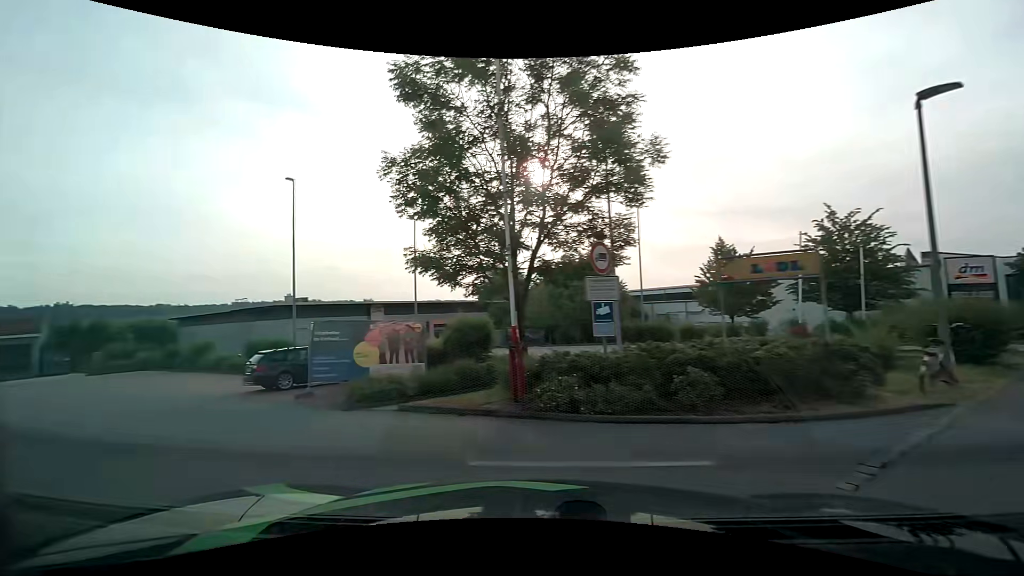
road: residential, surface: asphalt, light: Day
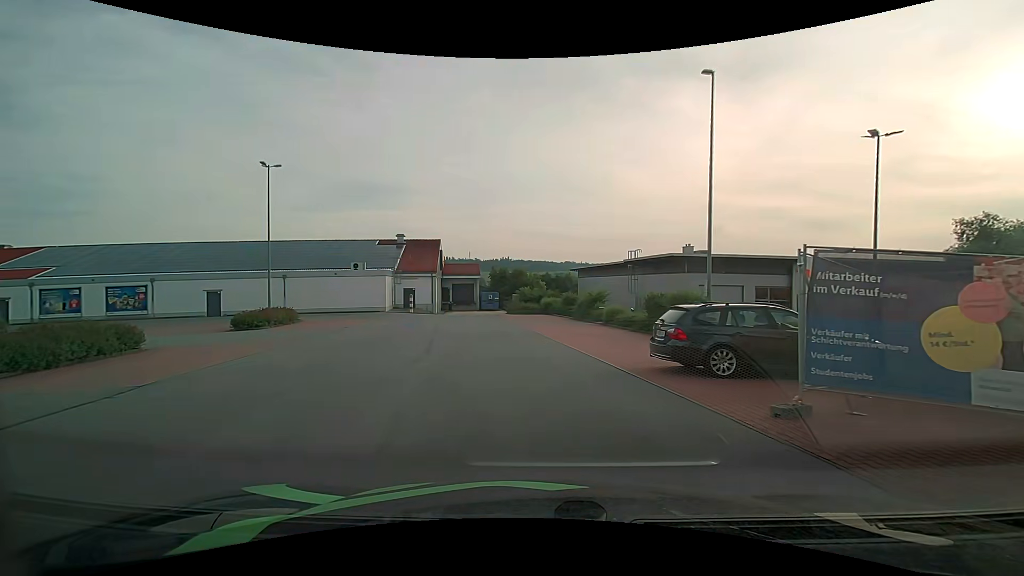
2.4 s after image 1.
(-3.1, +7.8) m; -38°
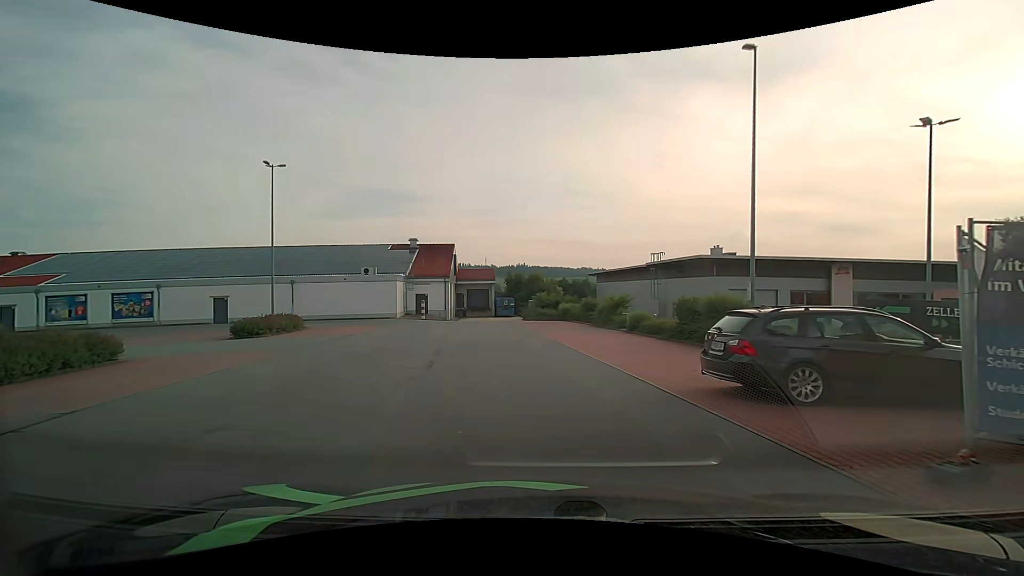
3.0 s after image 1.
(-0.1, +2.1) m; -1°
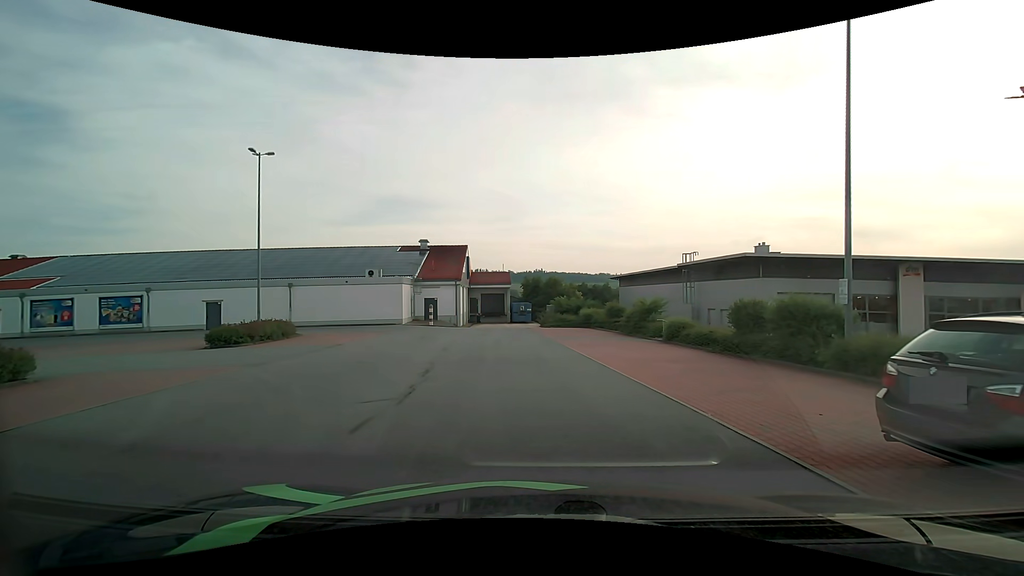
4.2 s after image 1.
(-0.2, +3.9) m; -2°
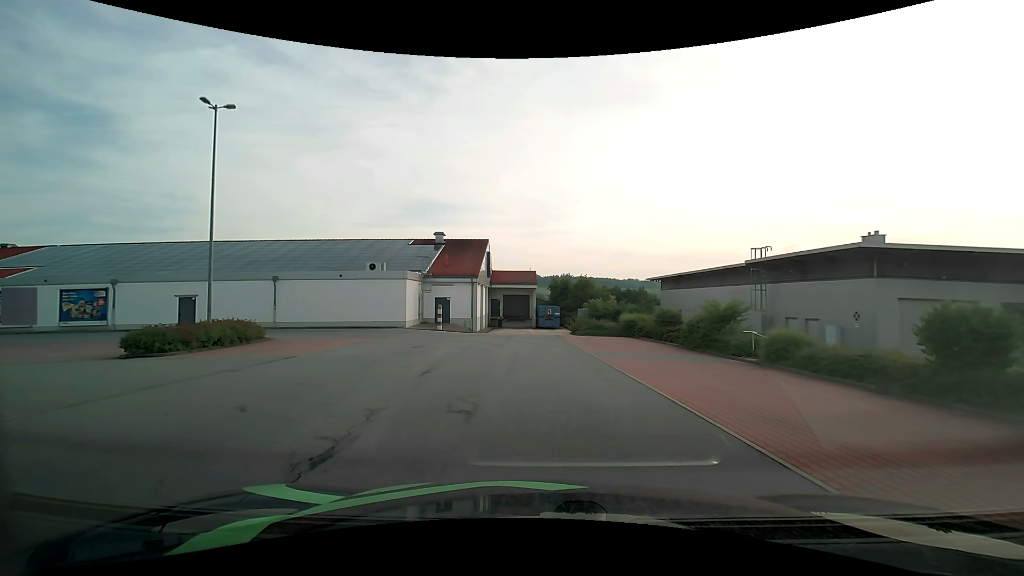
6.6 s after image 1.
(-0.3, +7.0) m; -4°
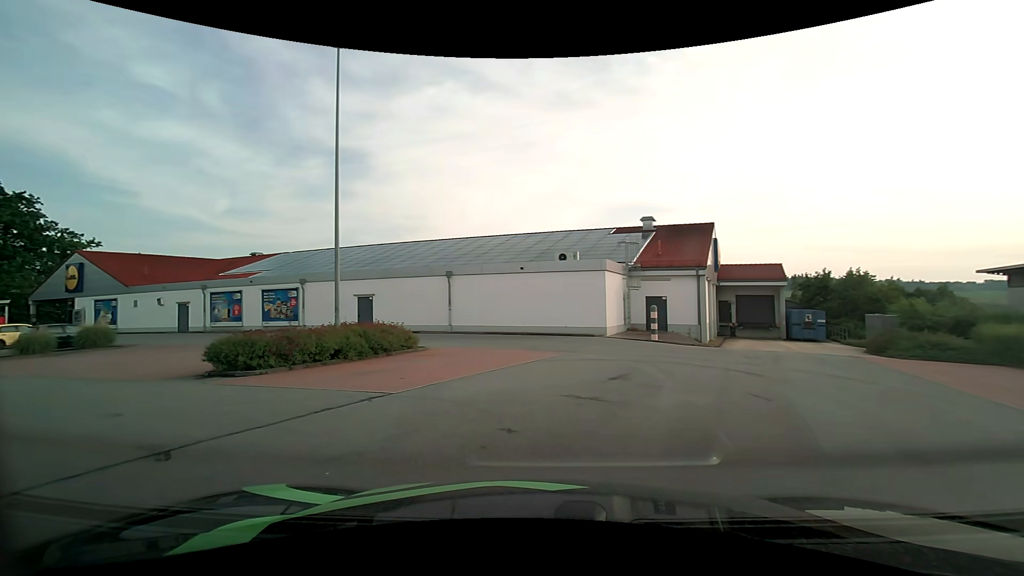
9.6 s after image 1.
(-1.2, +9.0) m; -24°
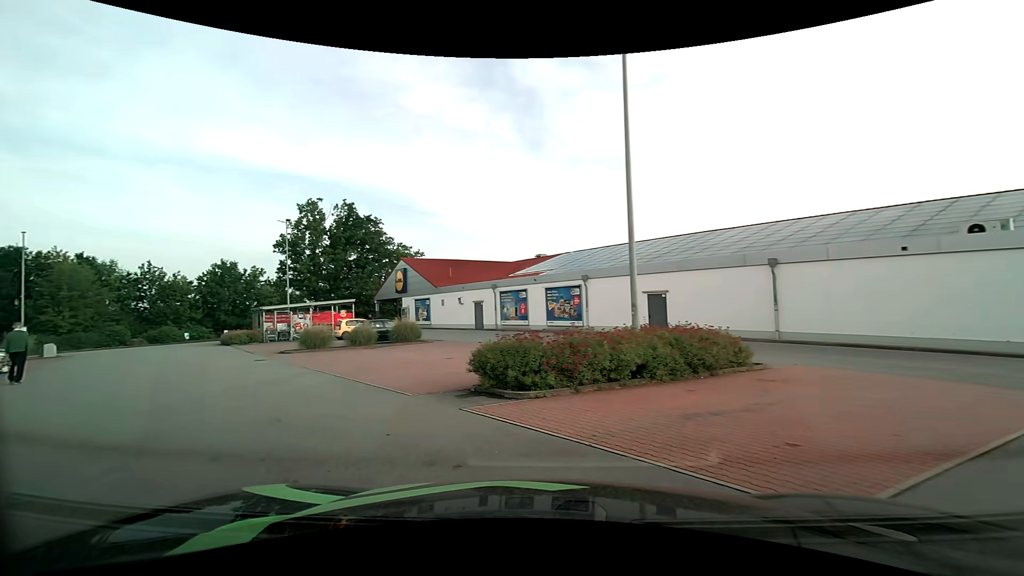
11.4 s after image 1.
(-1.4, +5.0) m; -31°
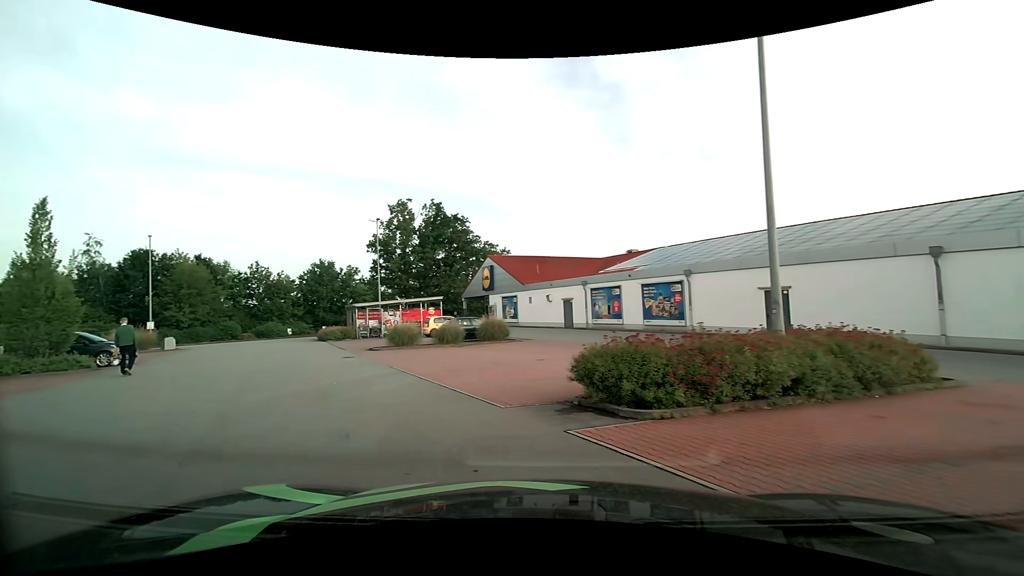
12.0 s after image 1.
(-0.1, +1.7) m; -9°
